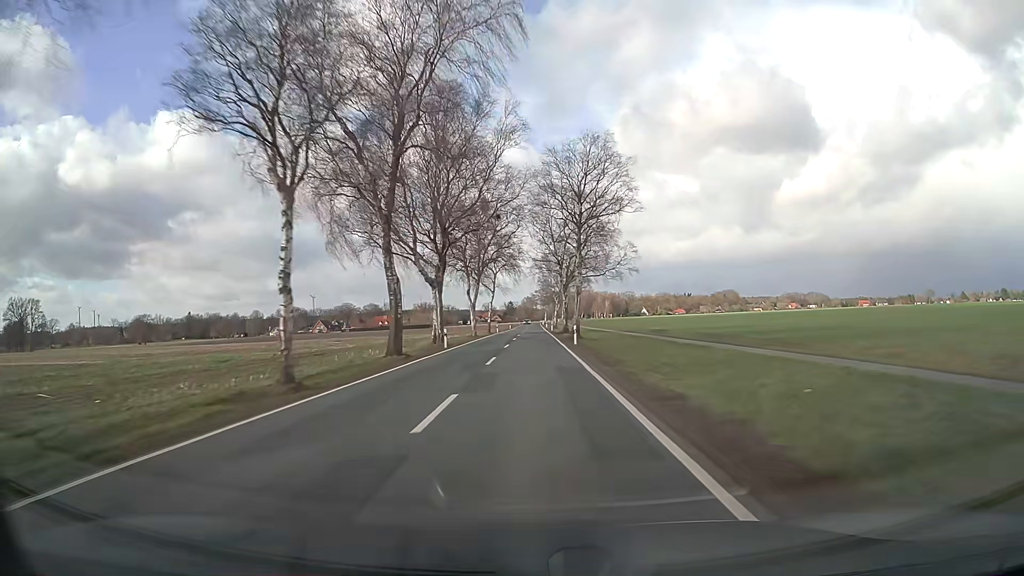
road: secondary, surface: asphalt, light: Day
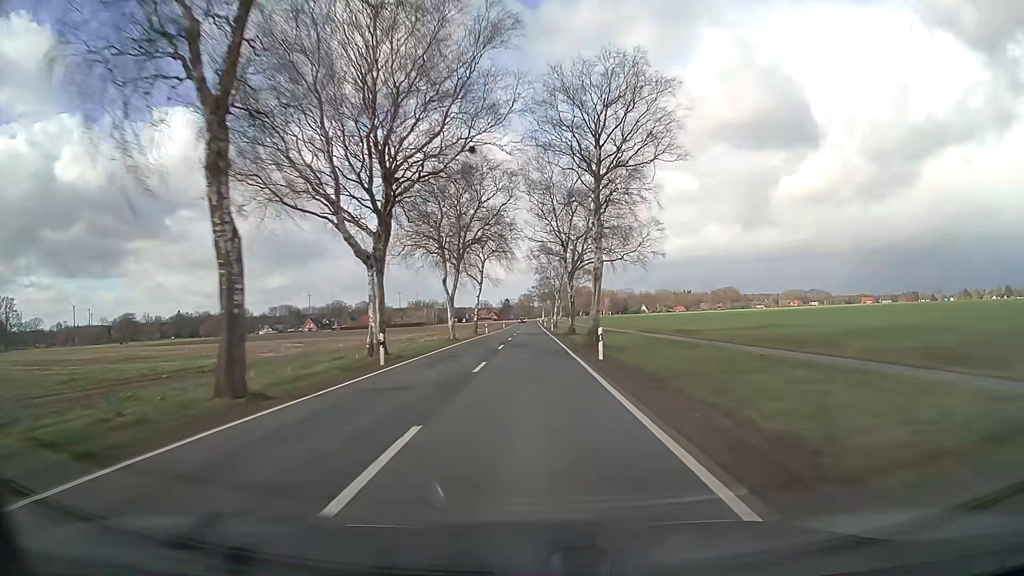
(0.0, +15.5) m; 0°
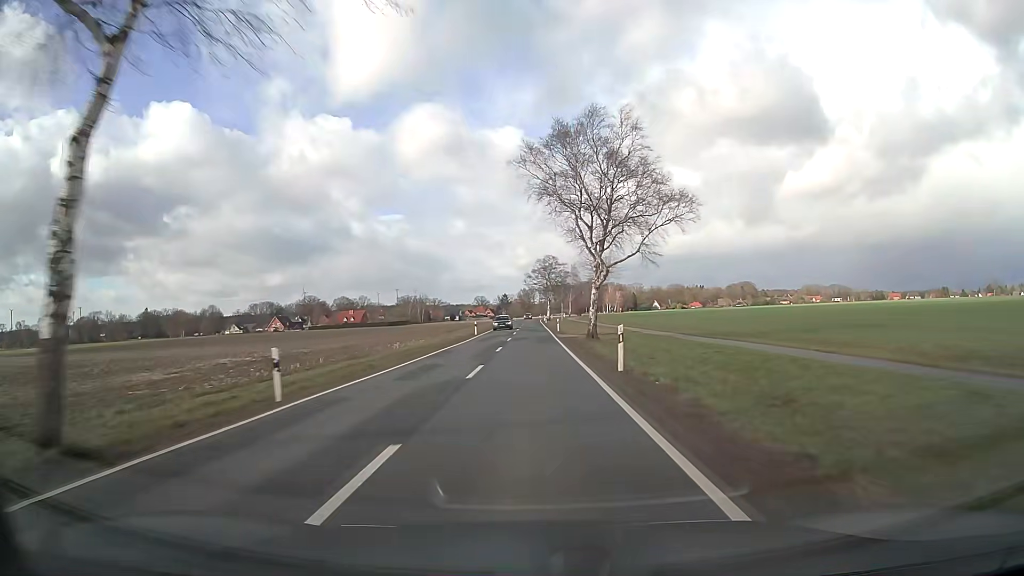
(0.0, +61.8) m; 0°
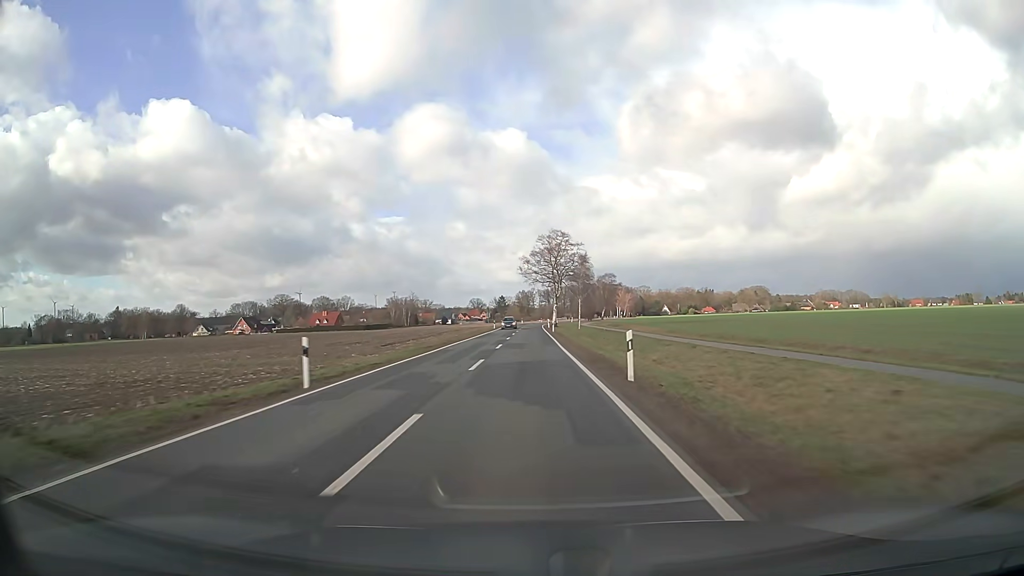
(0.0, +46.4) m; 0°
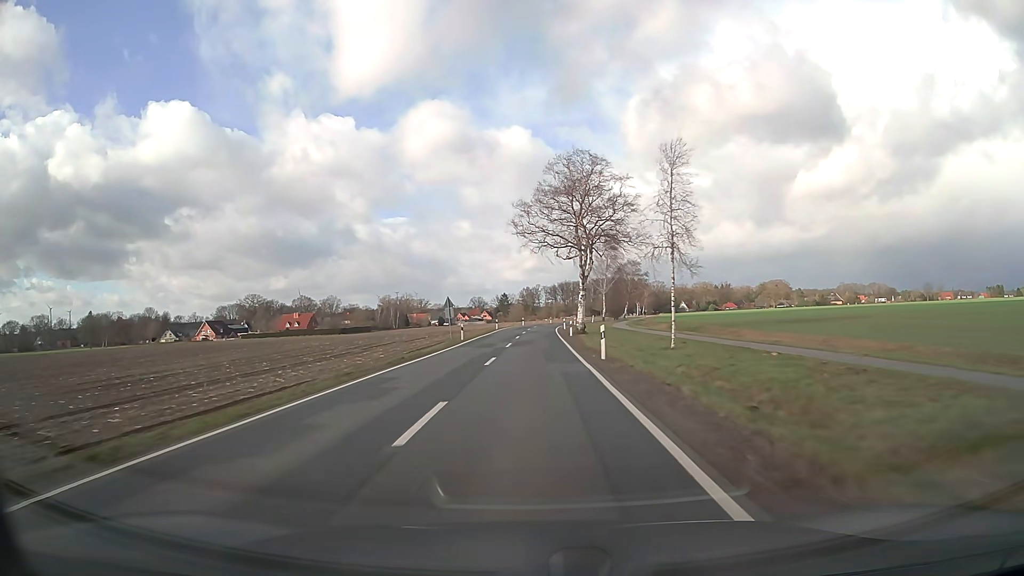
(+0.1, +46.3) m; 0°
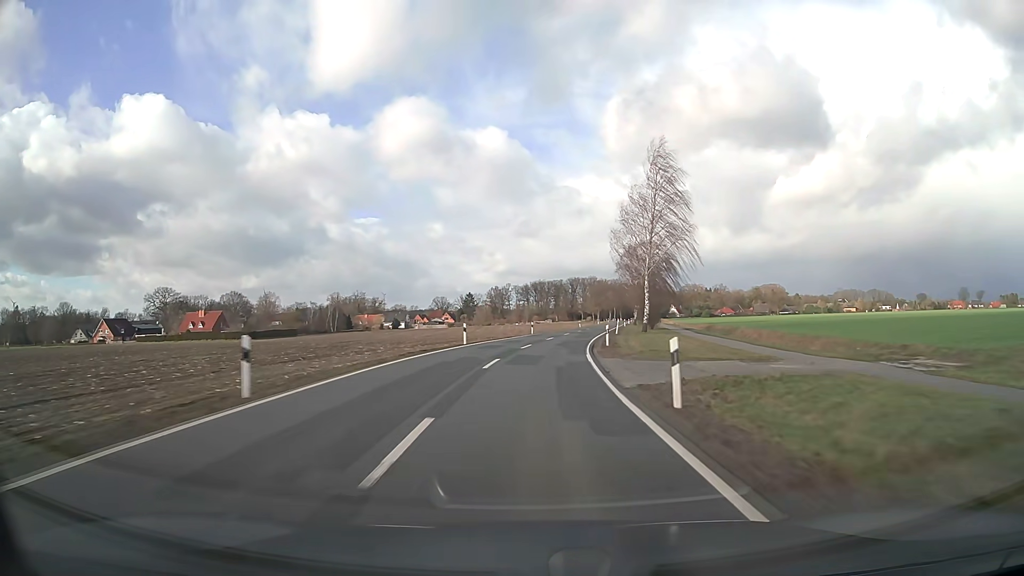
(+0.4, +61.8) m; +2°
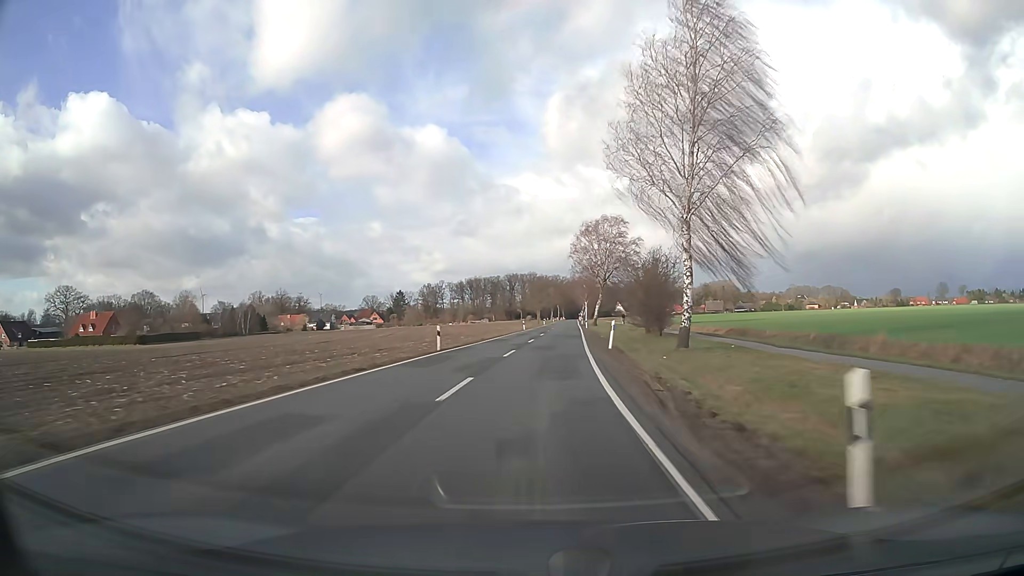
(+1.4, +30.9) m; +5°
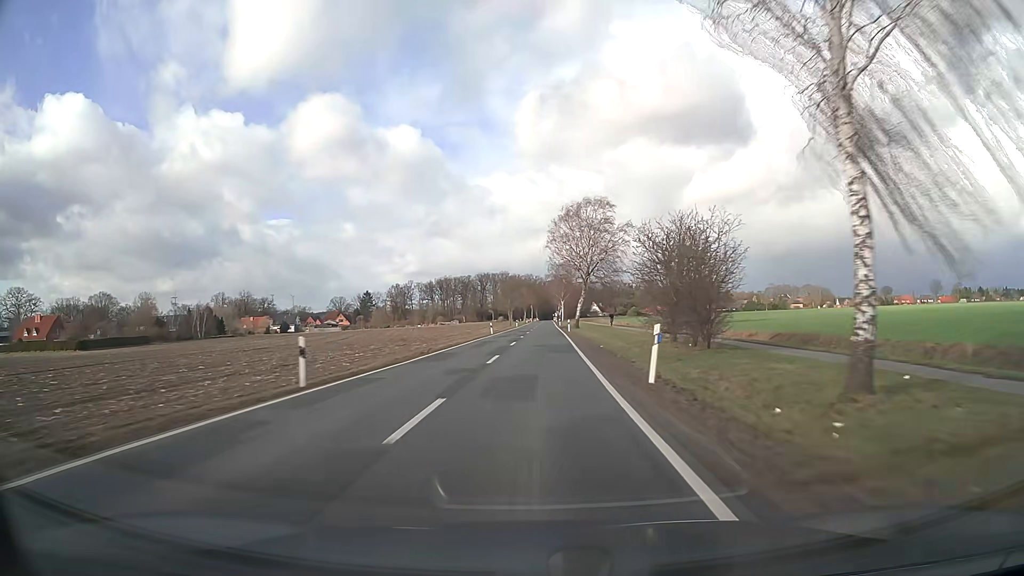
(+0.3, +15.5) m; +2°
(0, +10) (0, +20) (+1, +30) (+1, +40) (+1, +50) (+2, +60) (+2, +70) (+2, +80) (+2, +90) (+3, +100) m
